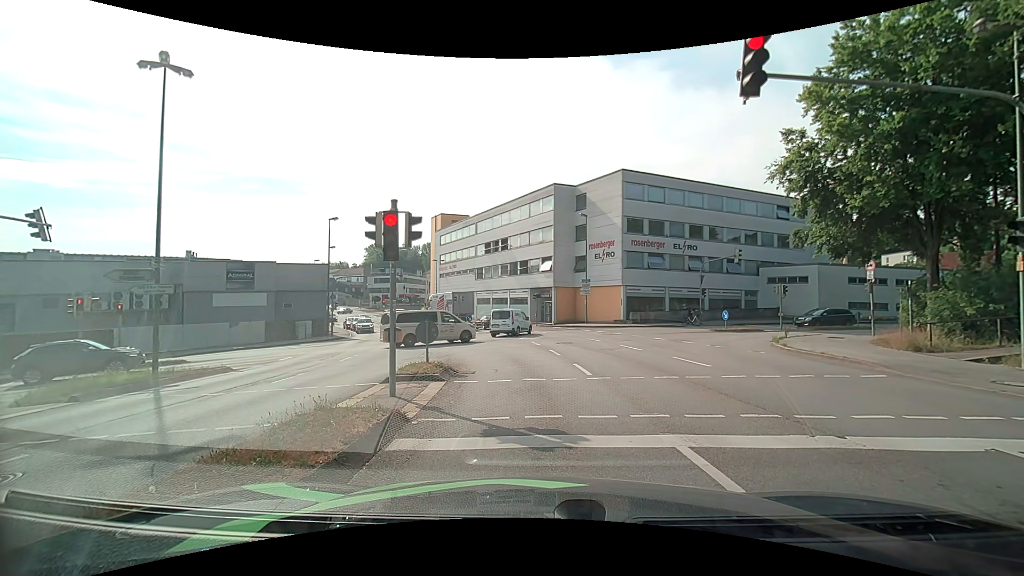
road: tertiary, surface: asphalt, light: Day
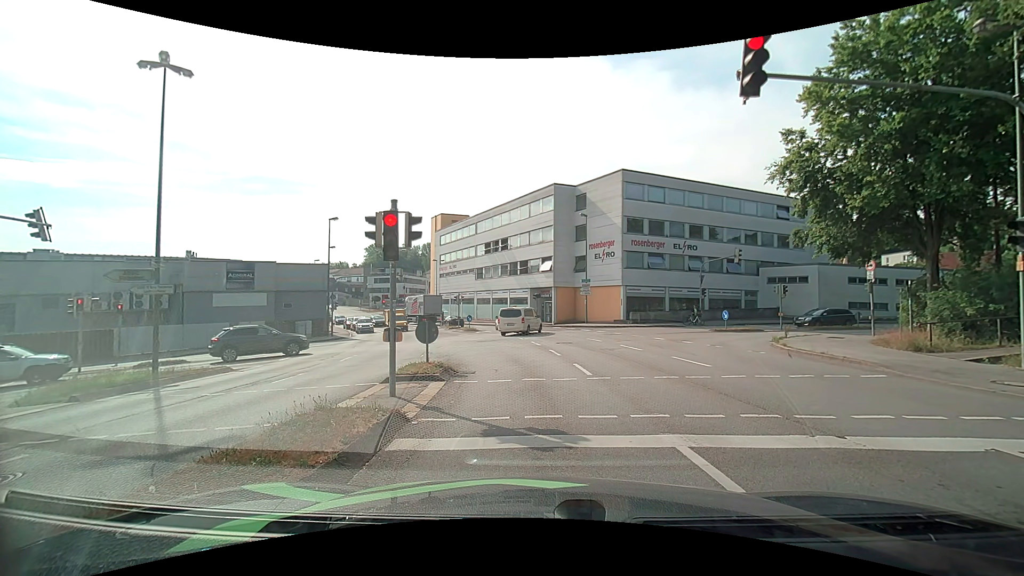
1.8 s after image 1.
(0.0, 0.0) m; 0°
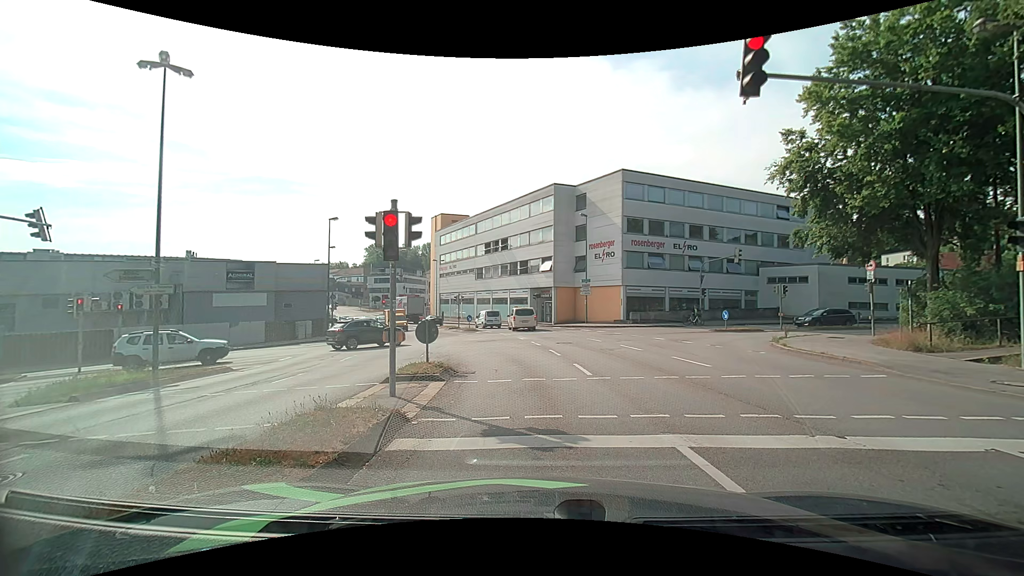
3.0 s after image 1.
(0.0, 0.0) m; 0°
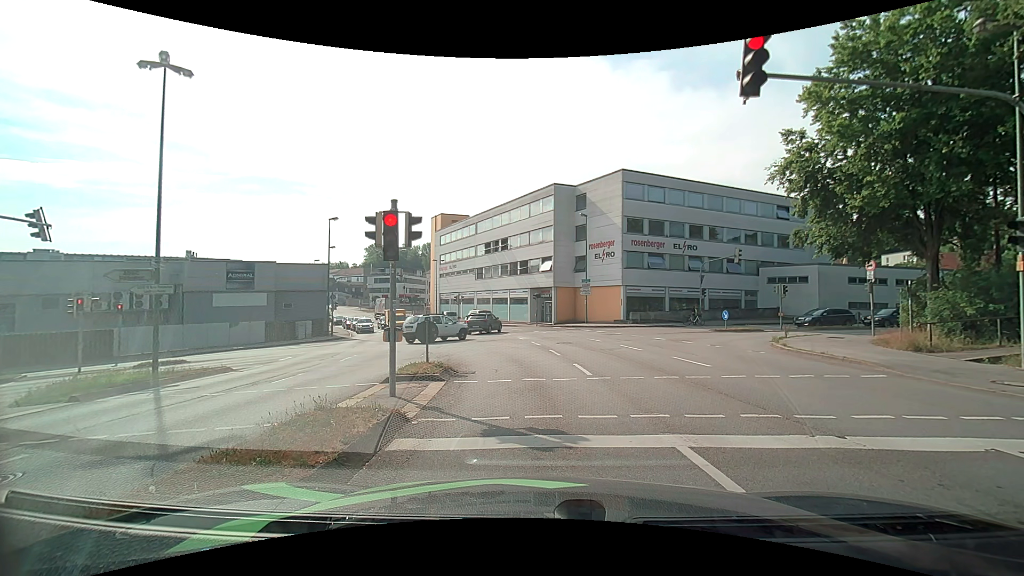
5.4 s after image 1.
(0.0, 0.0) m; 0°
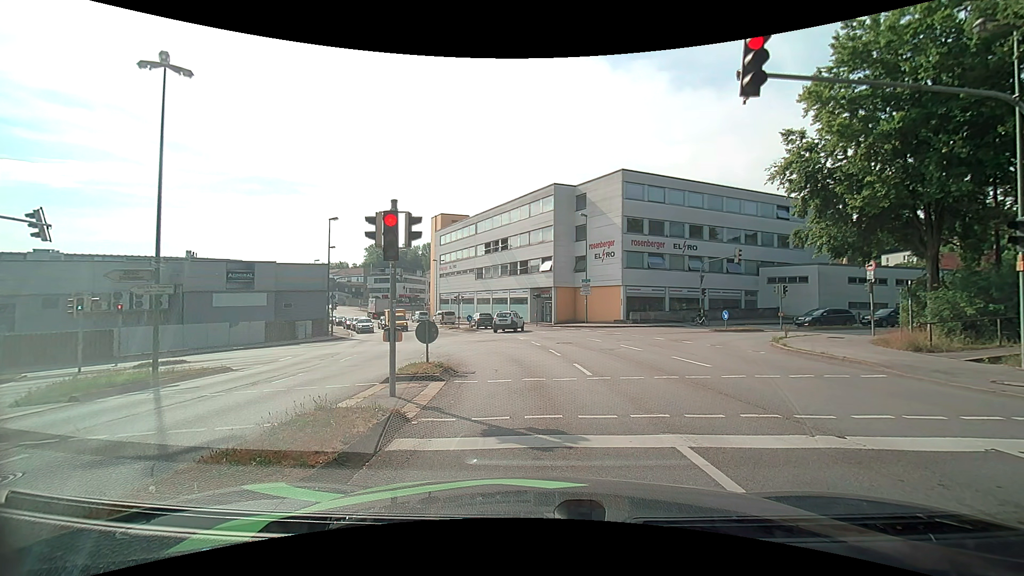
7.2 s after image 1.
(0.0, 0.0) m; 0°
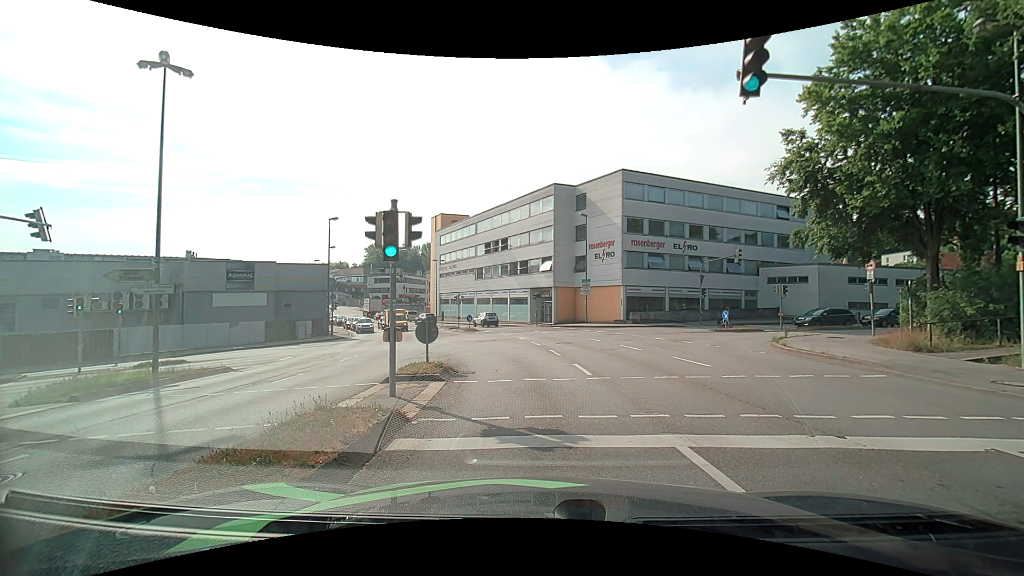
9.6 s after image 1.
(0.0, 0.0) m; 0°
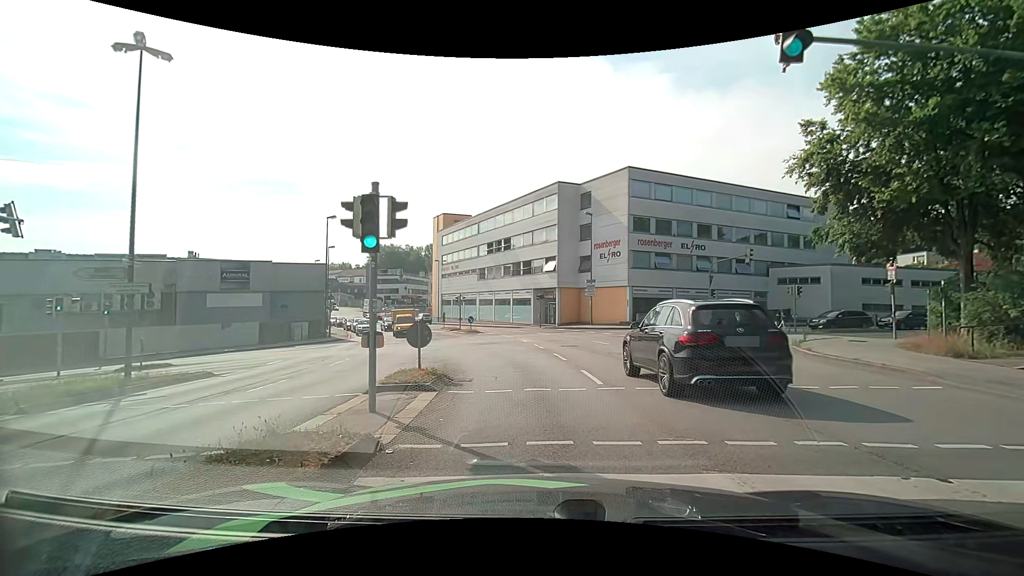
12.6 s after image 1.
(0.0, +1.3) m; -1°
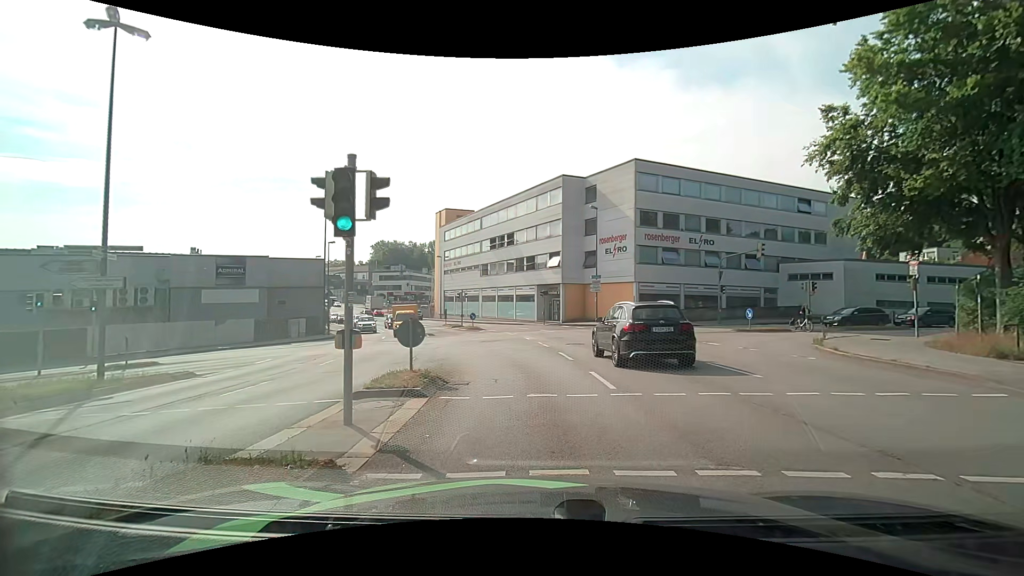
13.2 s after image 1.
(0.0, +1.2) m; -3°
(0, +10) (-1, +20) (-6, +28) (-15, +27) (-24, +23) (-33, +18) (-42, +13) (-50, +8) (-59, +3) (-68, -2) m
